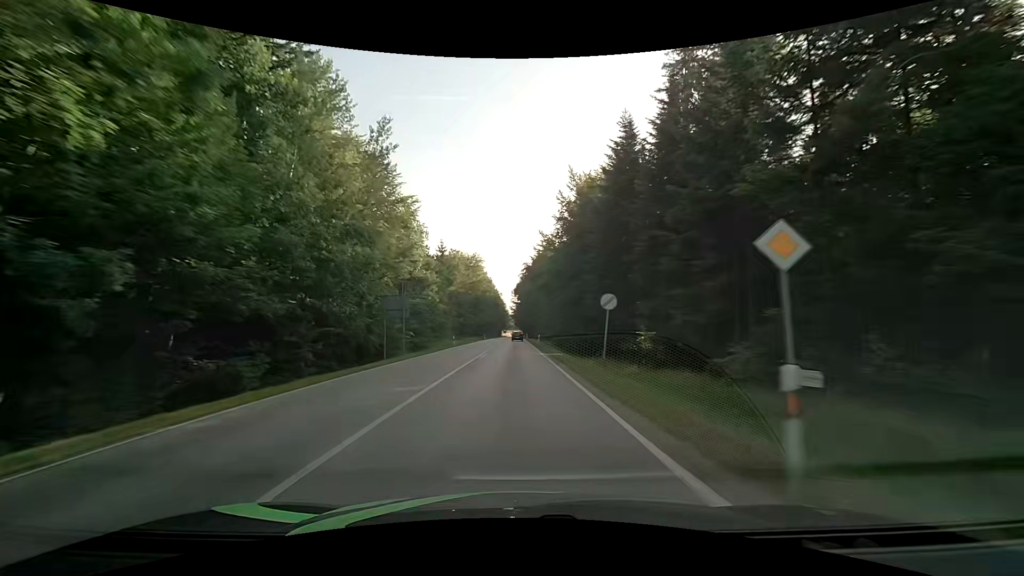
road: secondary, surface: asphalt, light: Day
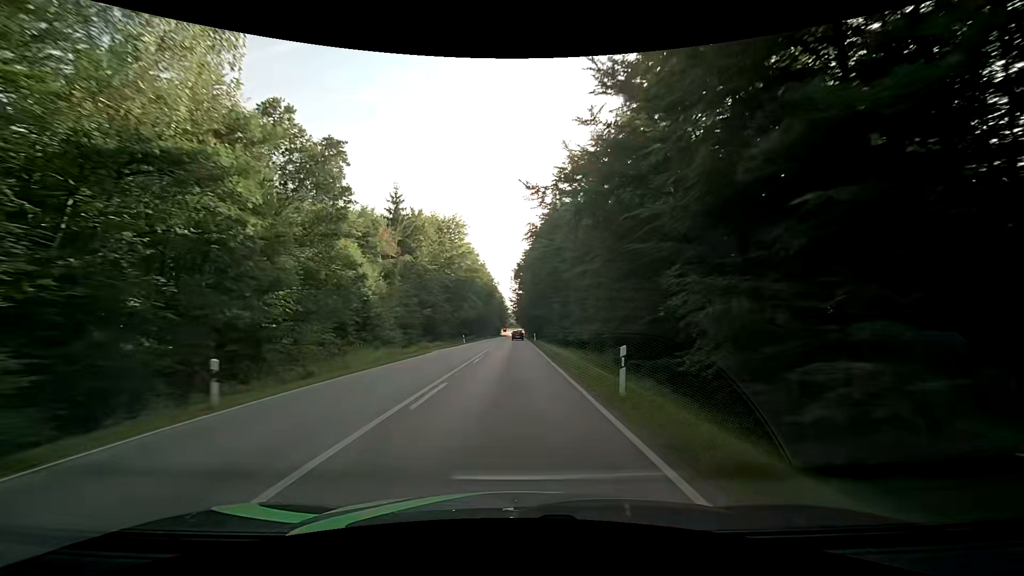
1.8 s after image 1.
(0.0, +40.7) m; 0°
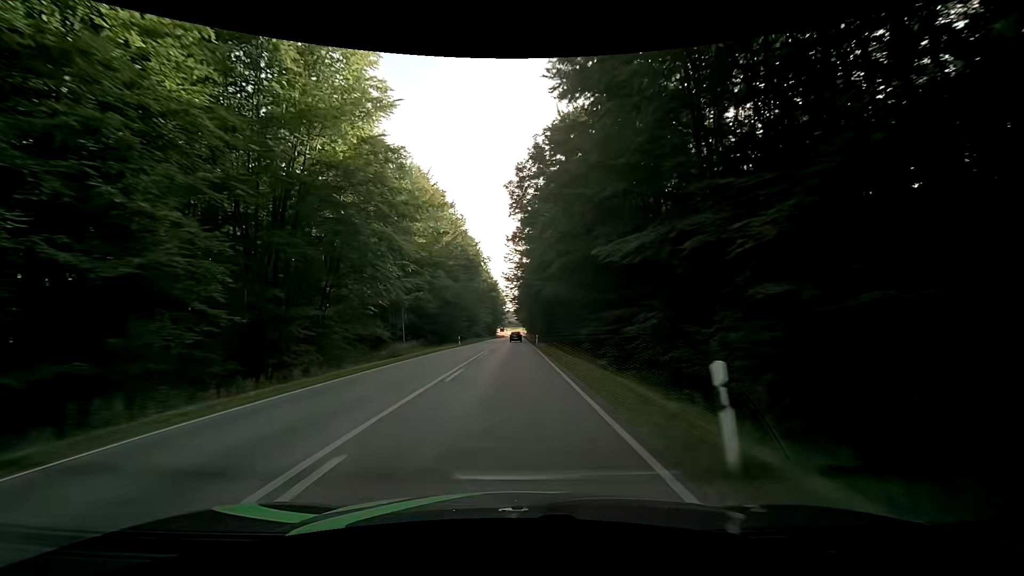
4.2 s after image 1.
(+0.1, +55.2) m; +1°
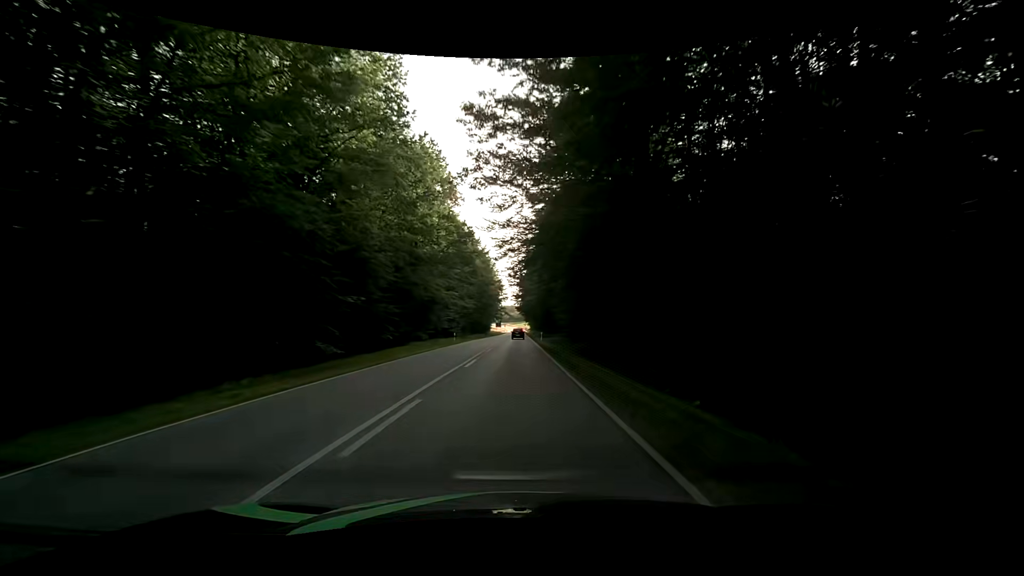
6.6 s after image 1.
(-0.6, +55.9) m; -1°
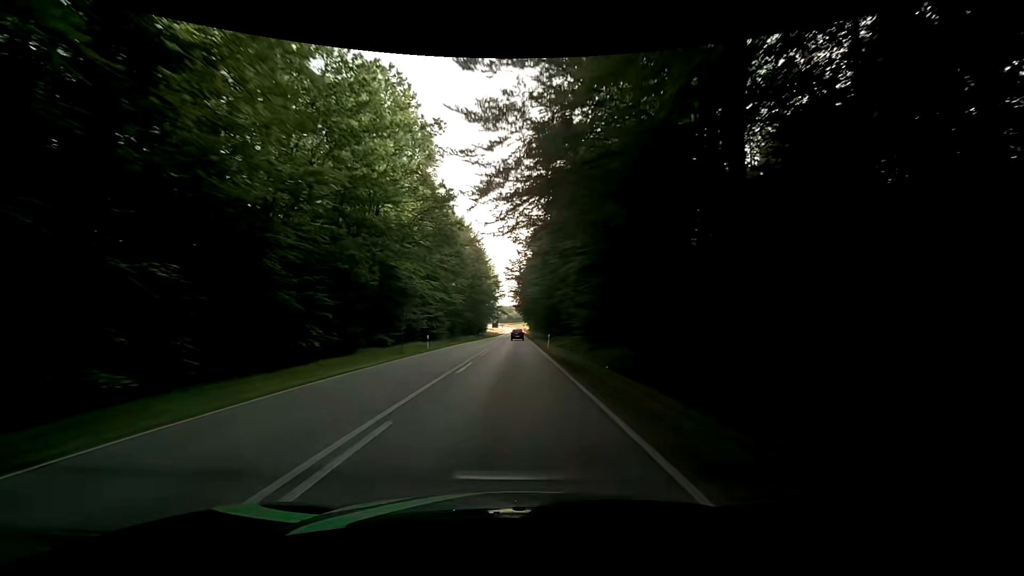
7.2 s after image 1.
(0.0, +14.1) m; 0°
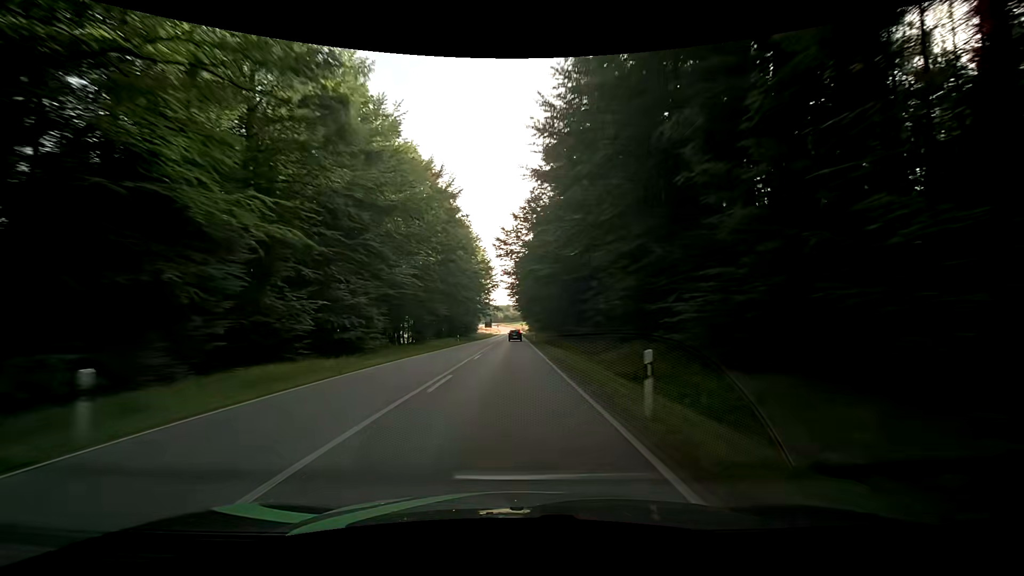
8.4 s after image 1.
(+0.1, +28.4) m; +1°
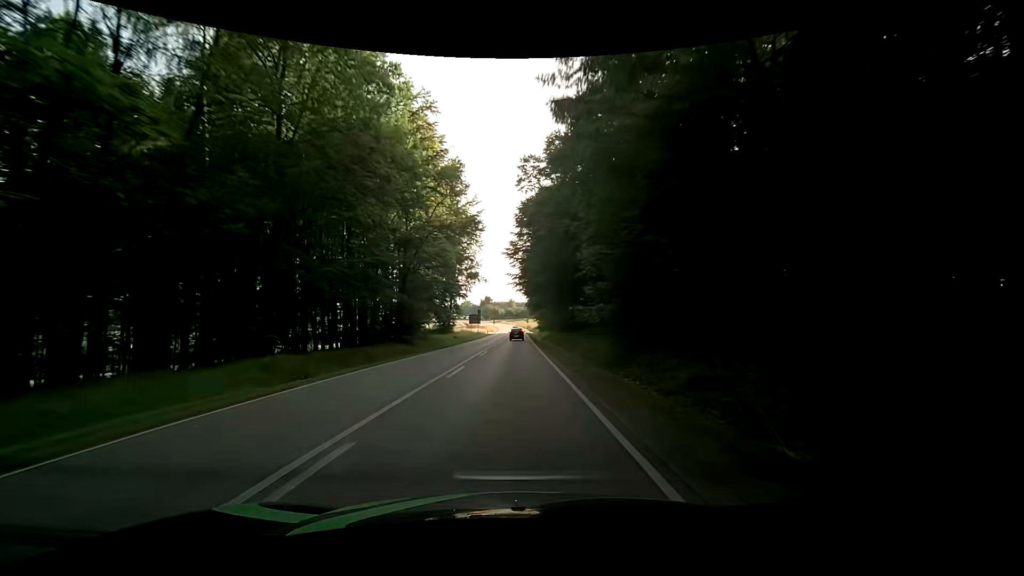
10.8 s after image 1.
(+0.1, +56.7) m; 0°
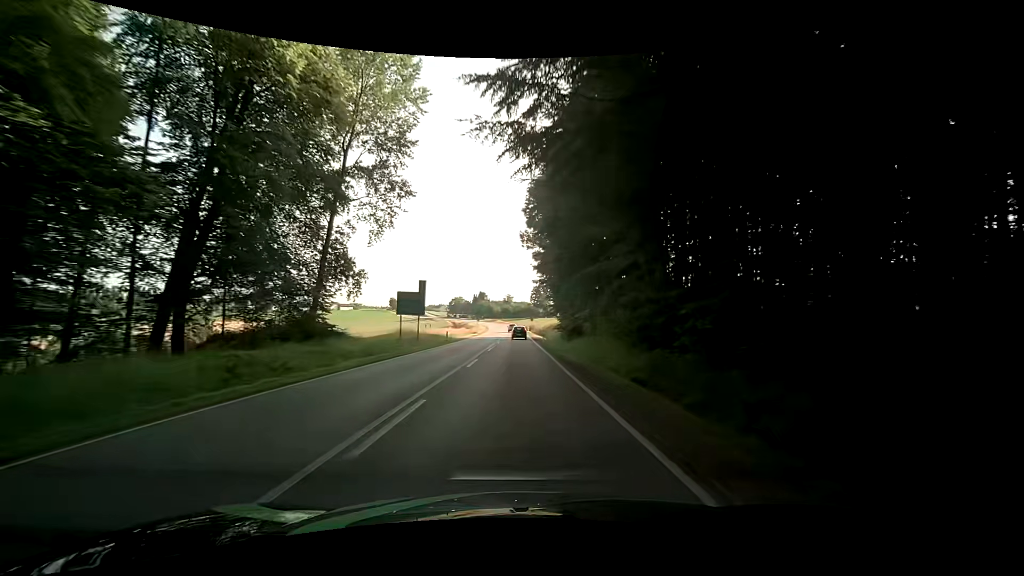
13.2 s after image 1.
(-0.8, +56.5) m; -1°
(0, +10) (0, +20) (0, +30) (0, +40) (0, +50) (0, +60) (0, +70) (0, +80) (0, +90) (0, +100) m
